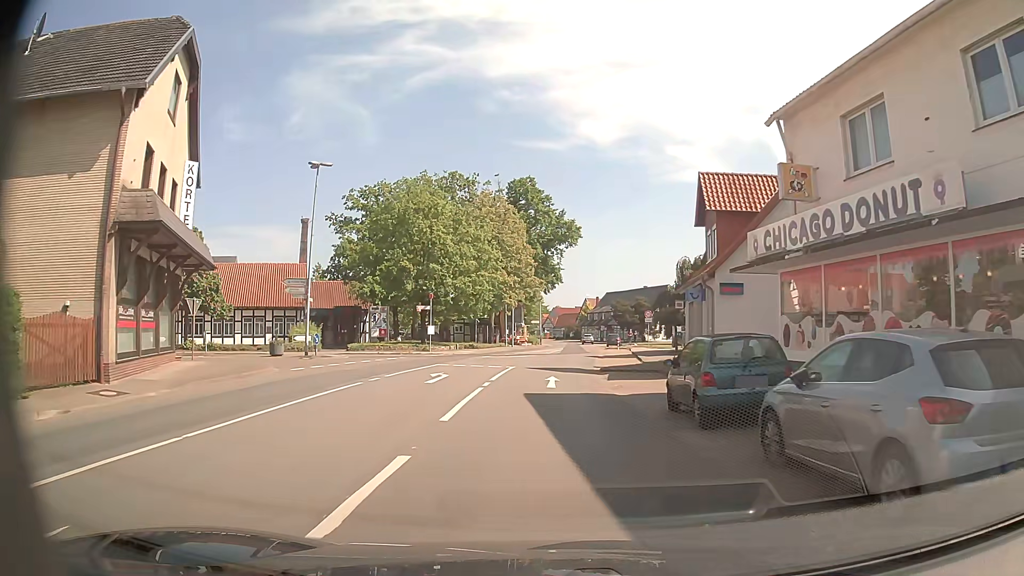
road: secondary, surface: asphalt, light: Day
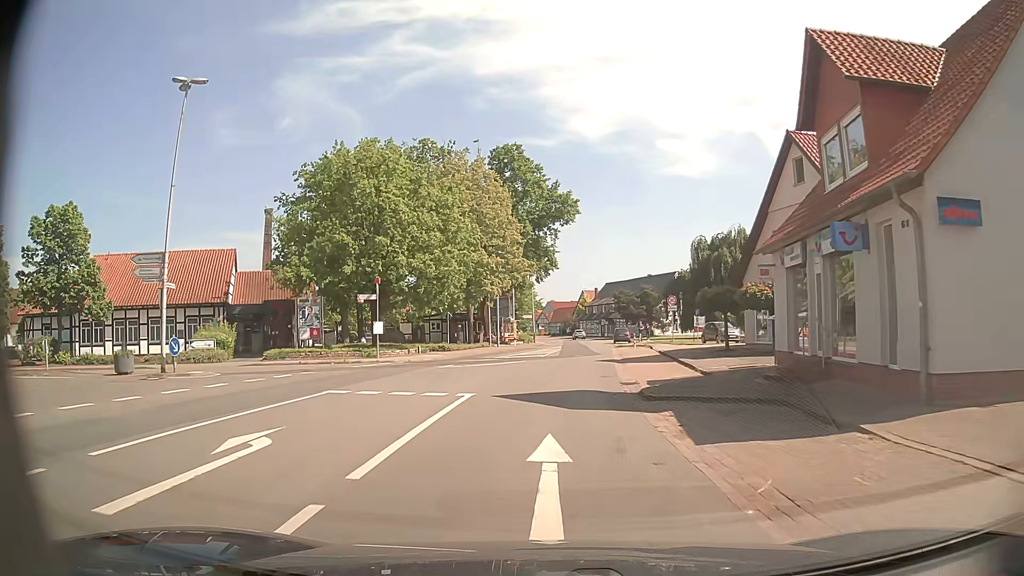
(0.0, +14.1) m; 0°
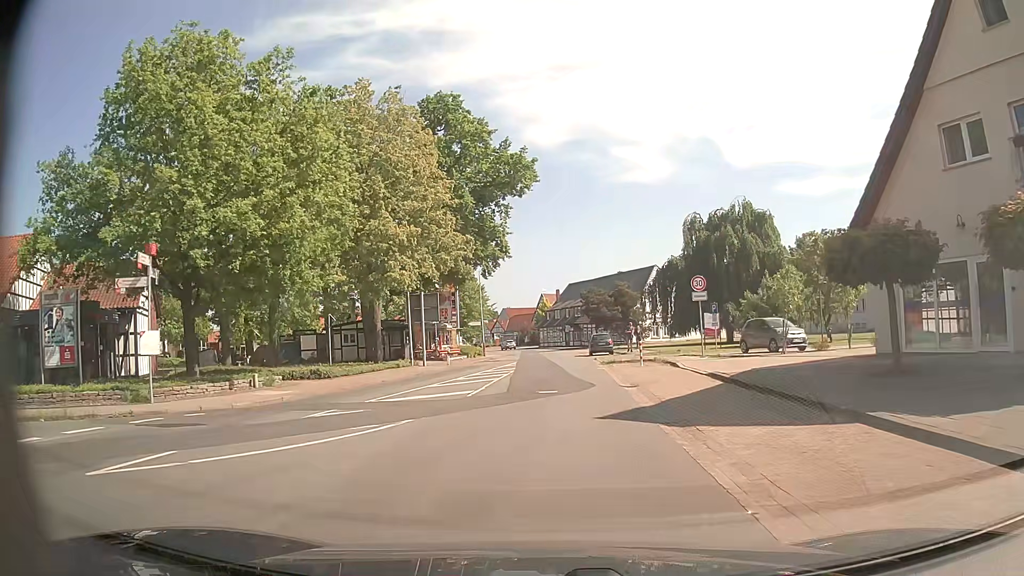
(+0.5, +18.6) m; +2°
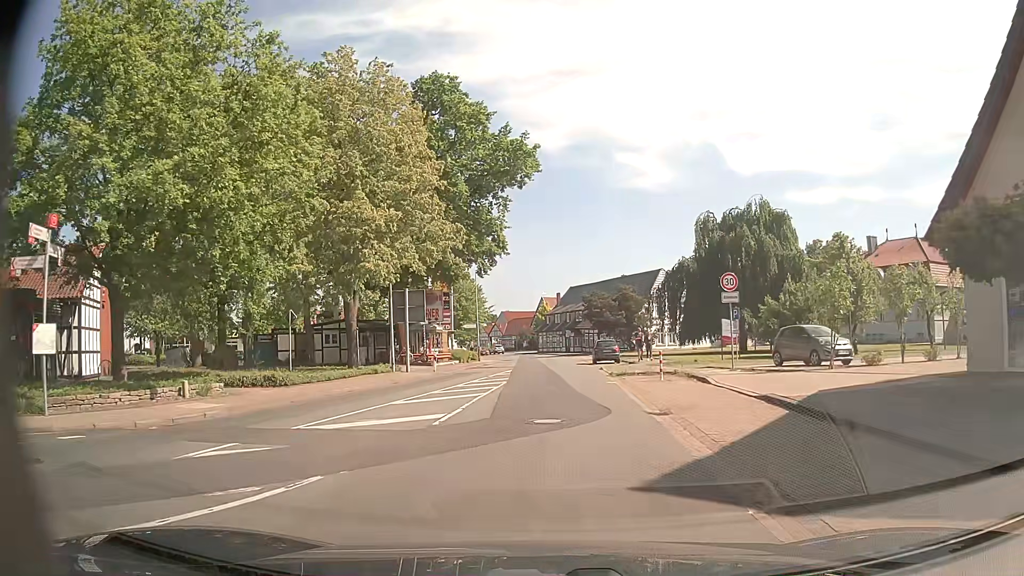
(+0.1, +4.6) m; +1°
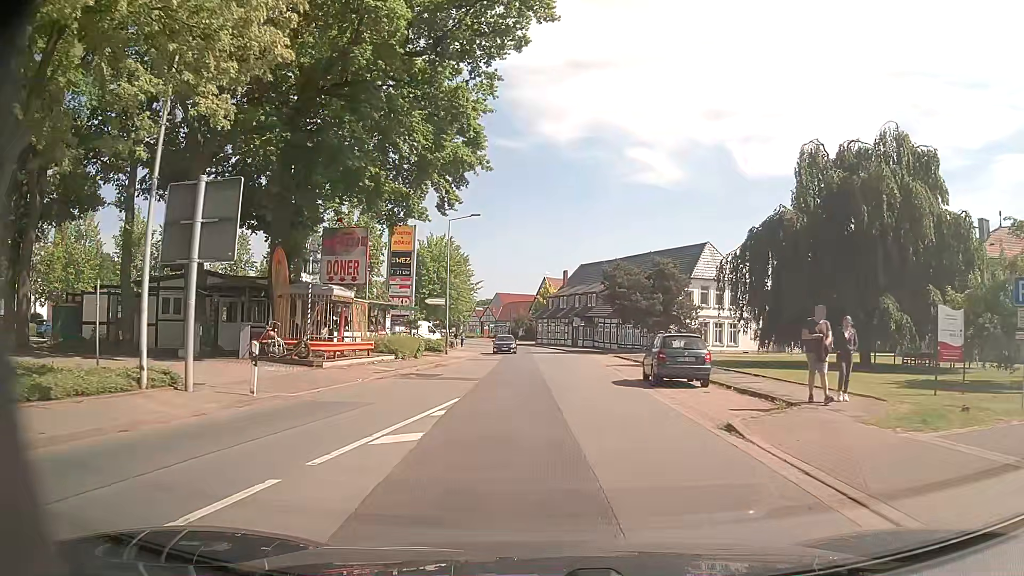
(-0.2, +23.0) m; +1°
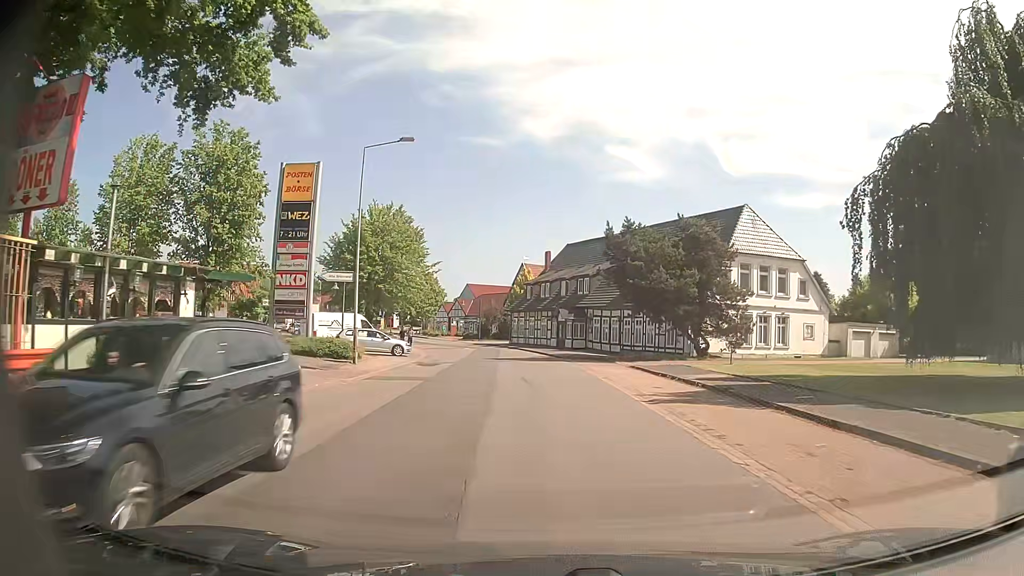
(0.0, +18.7) m; +1°
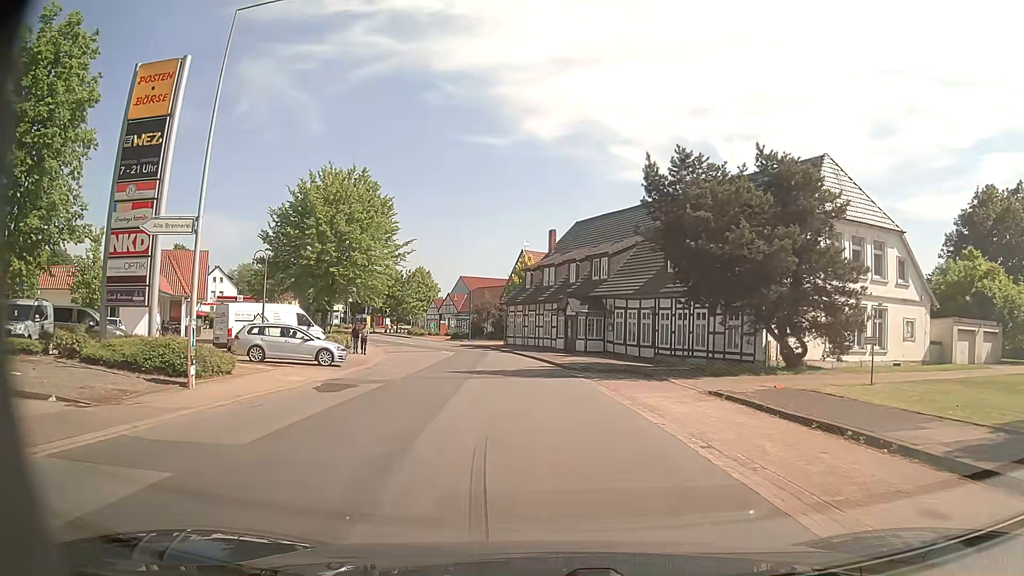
(0.0, +14.1) m; -1°
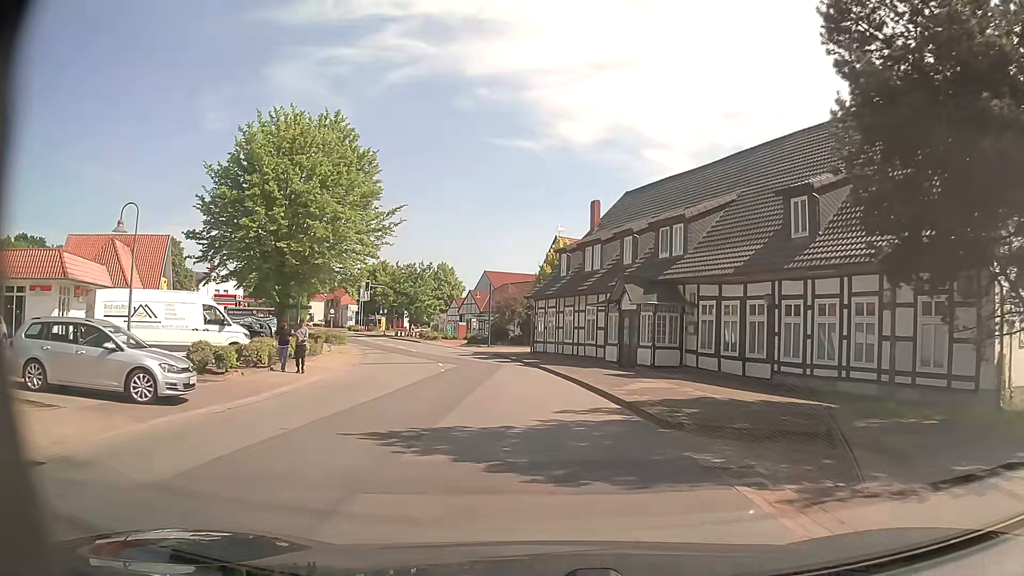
(-0.2, +14.0) m; -3°
(0, +10) (-1, +20) (-2, +30) (-5, +40) (-8, +49) (-11, +59) (-15, +68) (-19, +77) (-23, +86) (-28, +95) m
